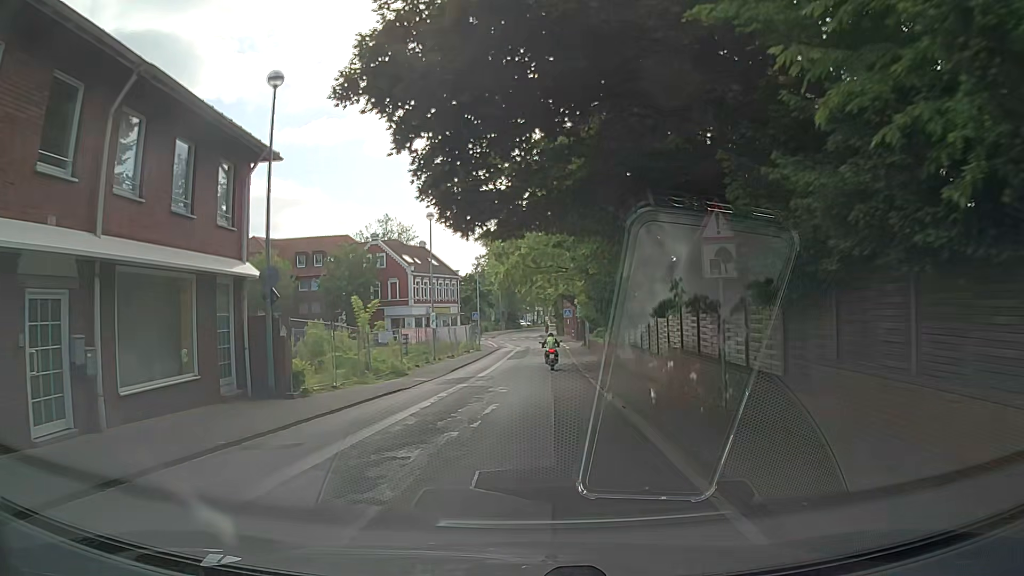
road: residential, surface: asphalt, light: Day
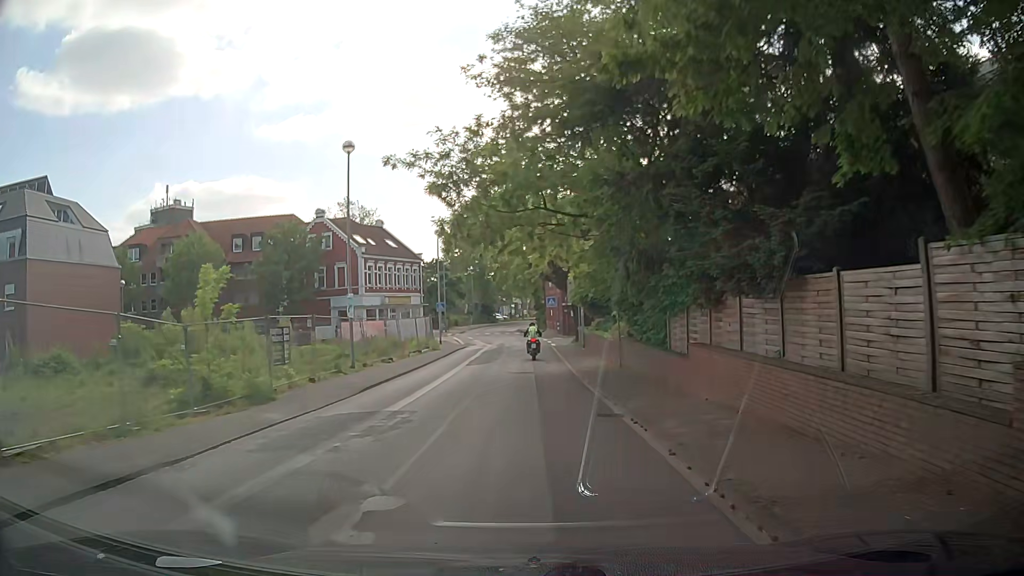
(+0.4, +13.8) m; +3°
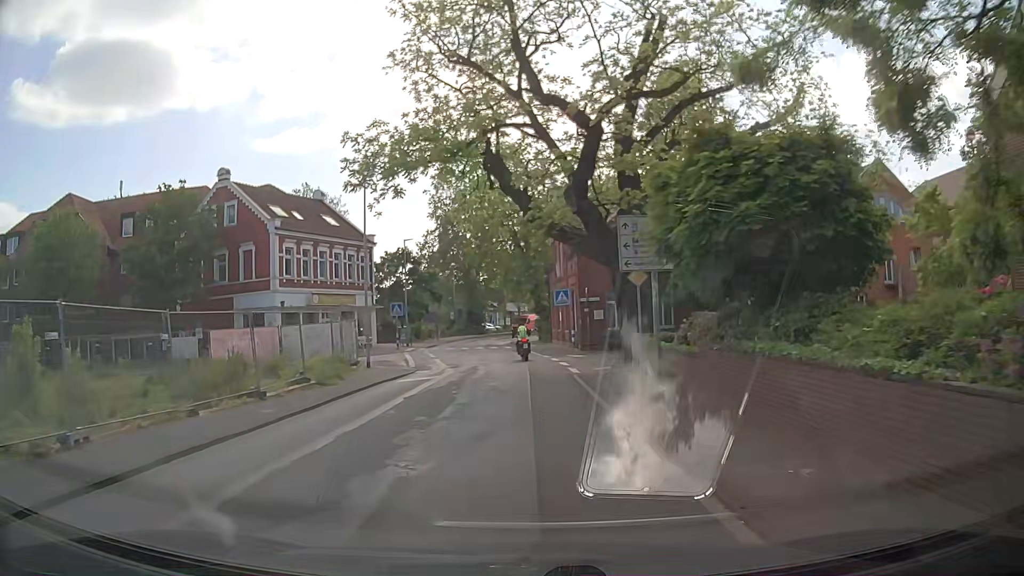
(-0.1, +22.5) m; +1°
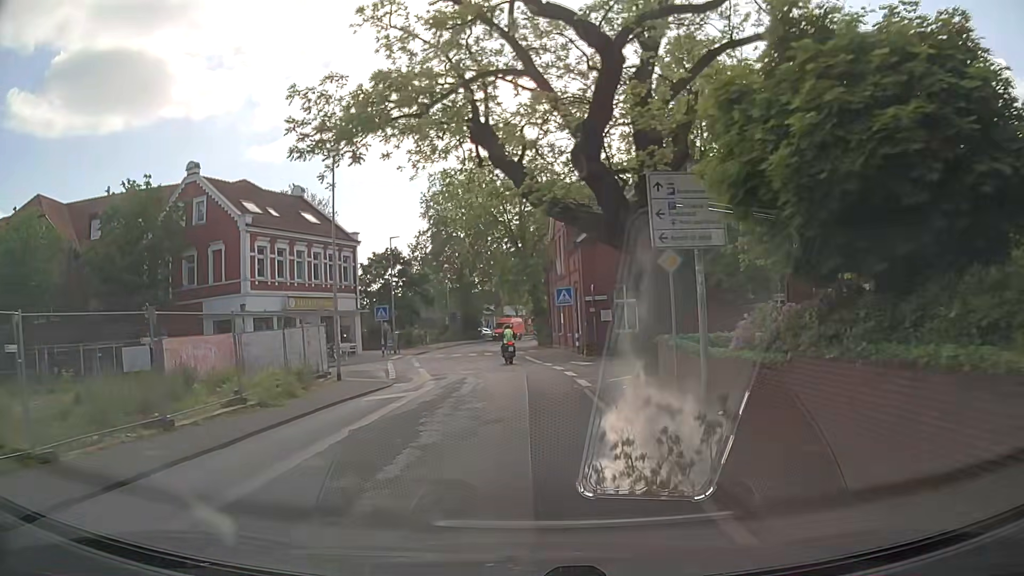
(0.0, +4.4) m; +1°
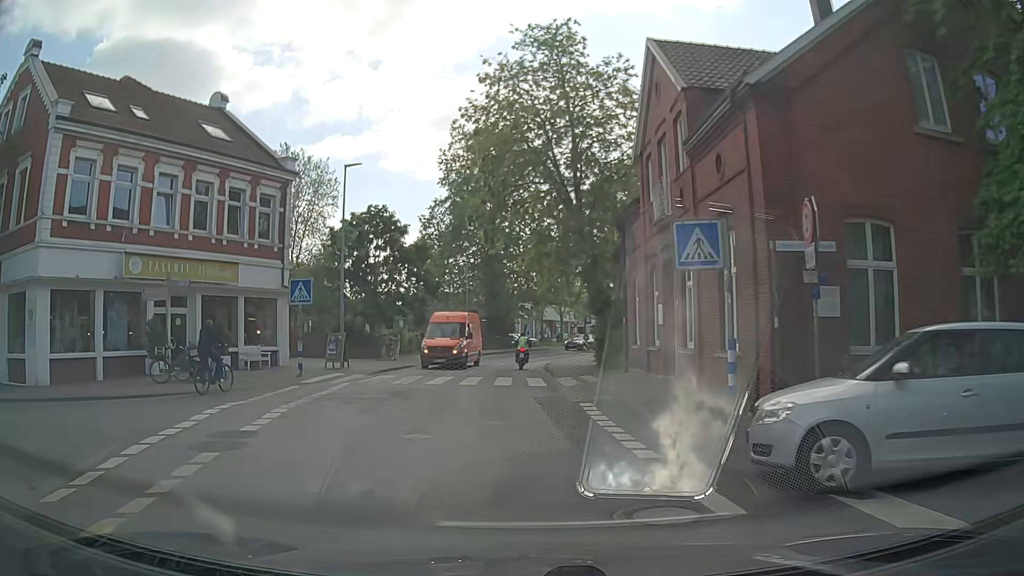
(-0.9, +21.4) m; -7°
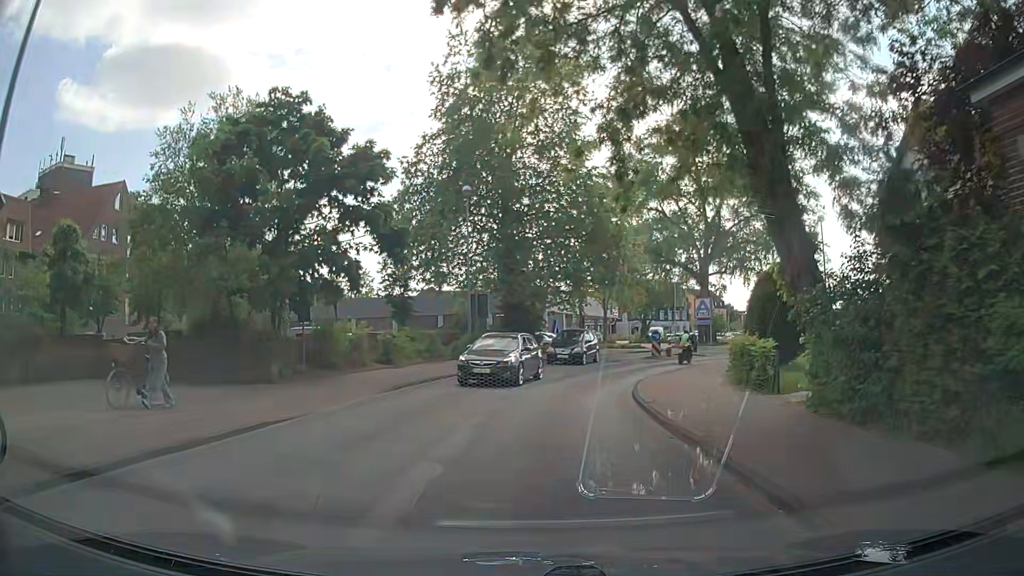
(-0.4, +20.8) m; -1°
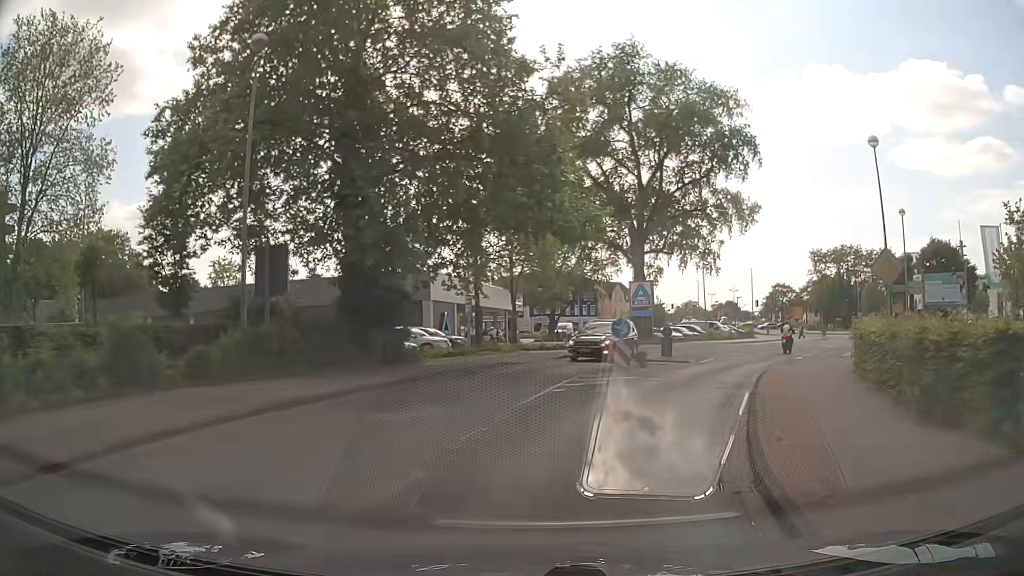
(+1.2, +17.9) m; +9°
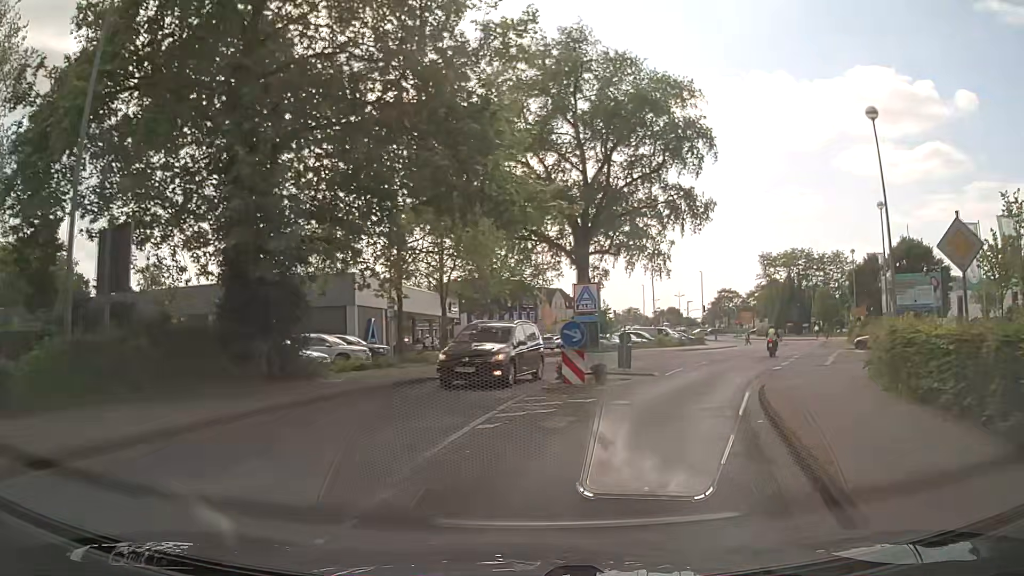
(+0.2, +4.7) m; +7°
(+1, +10) (+4, +19) (+8, +29) (+12, +38) (+17, +47) (+22, +55) (+26, +64) (+30, +74) (+32, +83) (+34, +93) m
